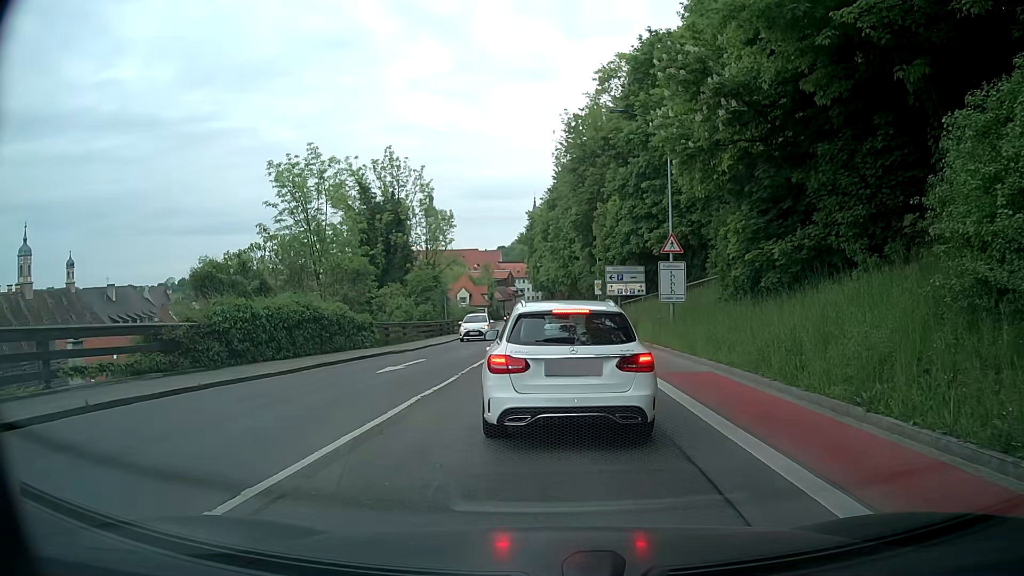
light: Day
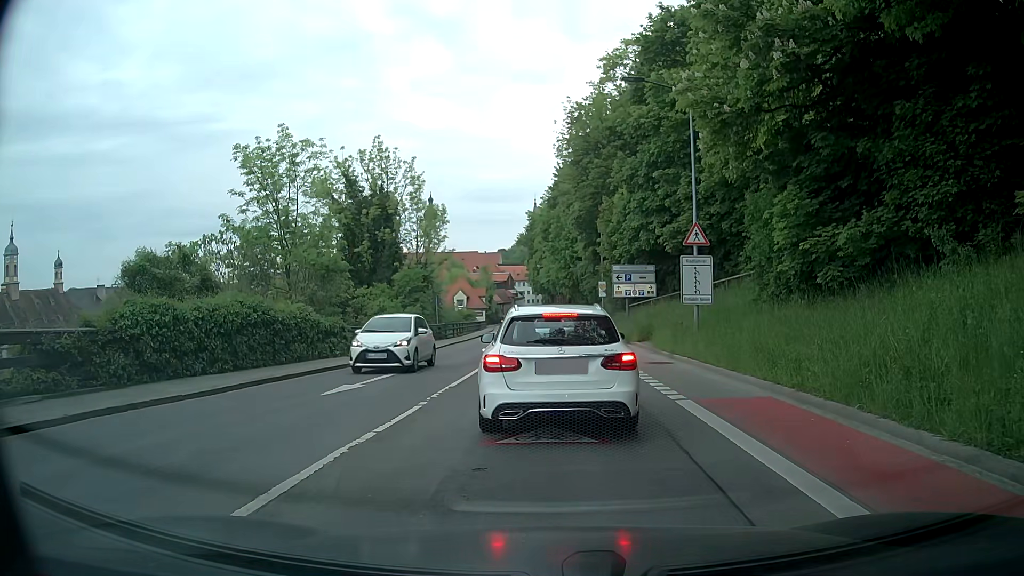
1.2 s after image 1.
(-0.1, +4.0) m; -2°
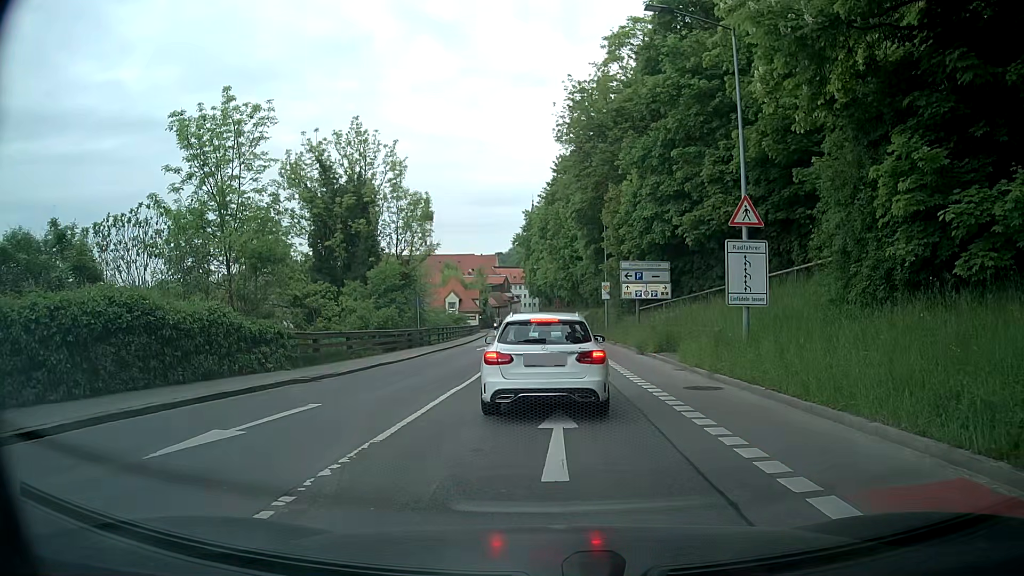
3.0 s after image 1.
(+0.1, +5.8) m; 0°
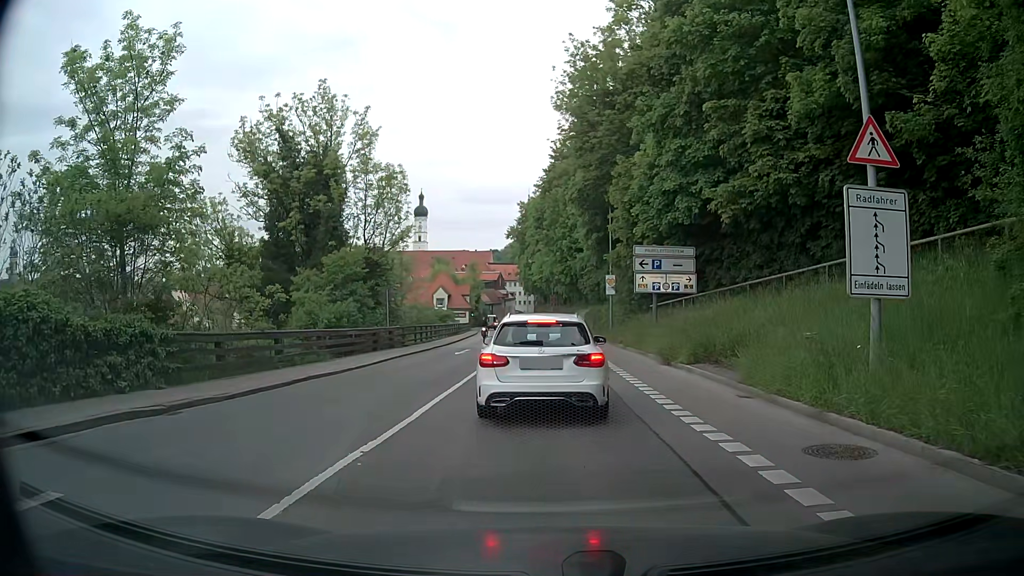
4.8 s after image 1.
(+0.1, +6.8) m; +2°
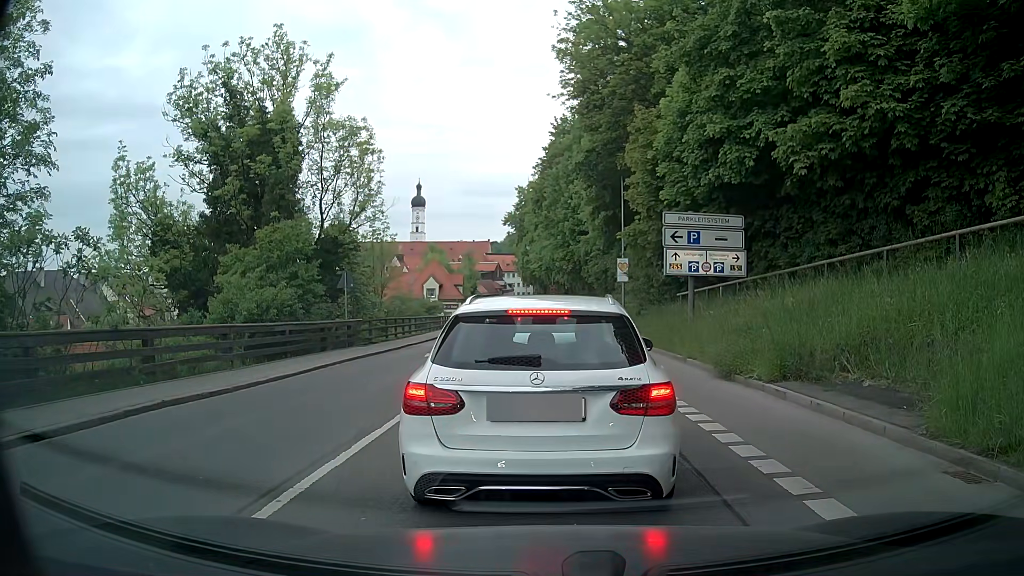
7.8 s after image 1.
(0.0, +6.6) m; +1°
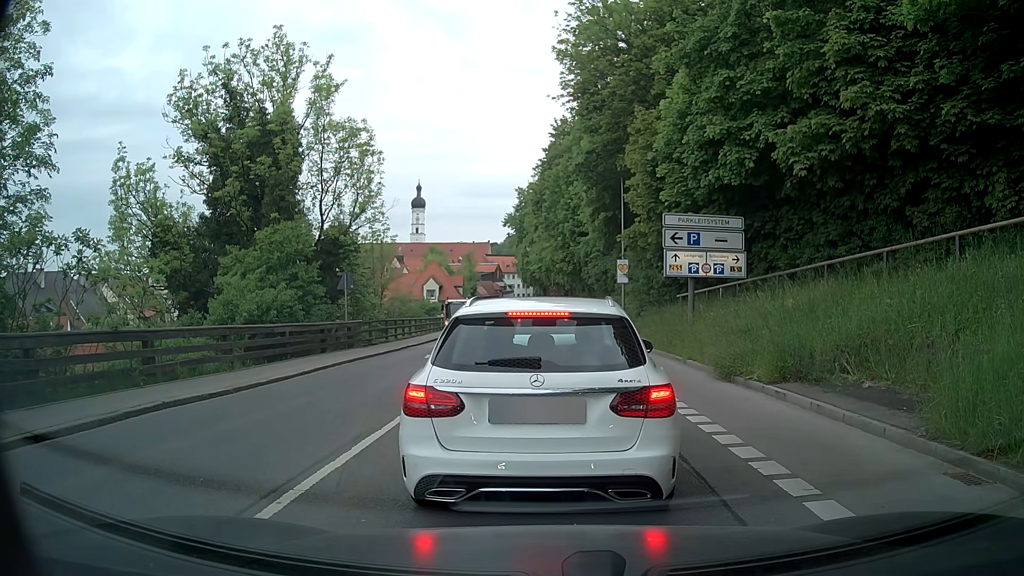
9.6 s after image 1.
(0.0, +0.1) m; 0°
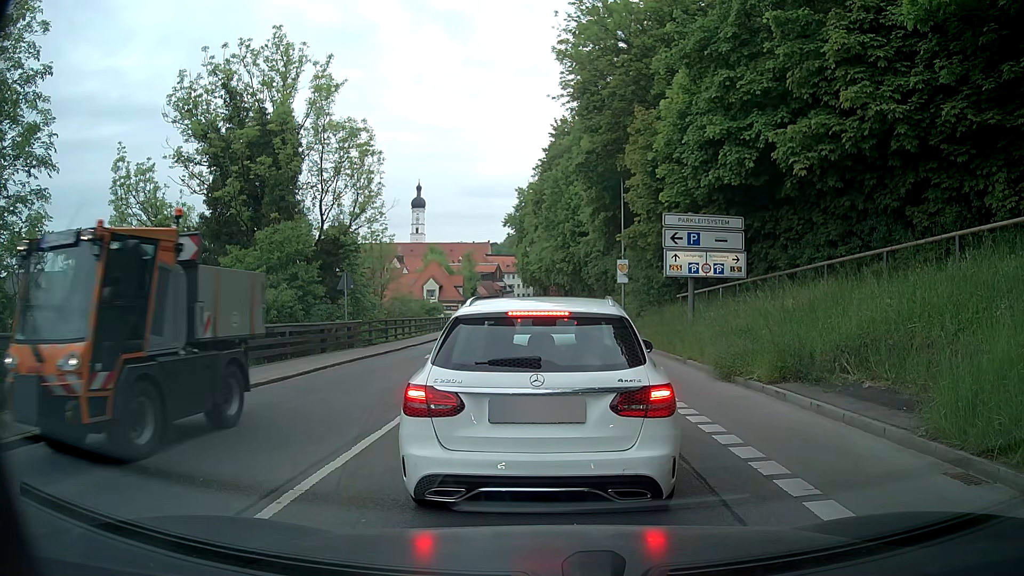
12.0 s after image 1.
(0.0, 0.0) m; 0°
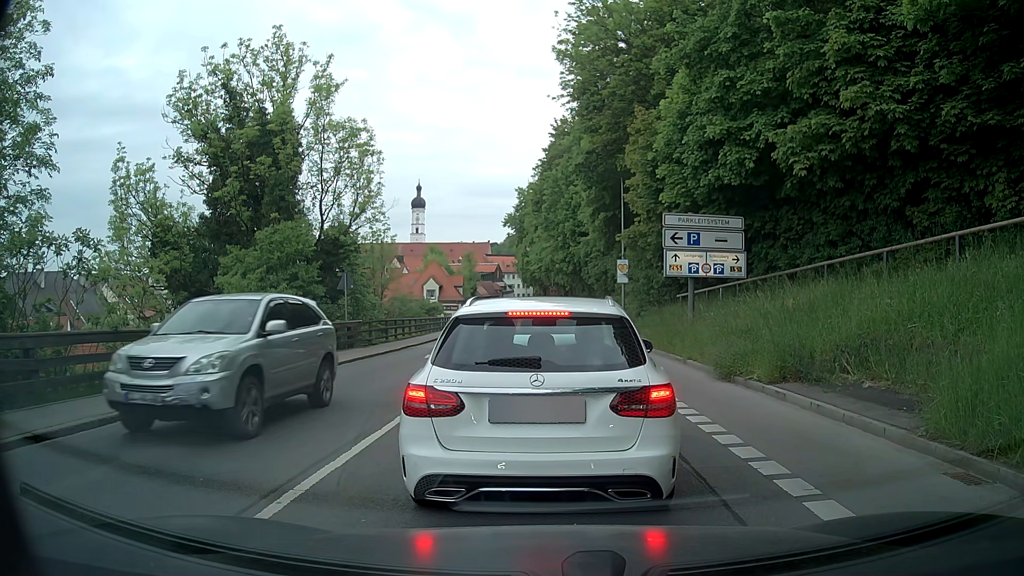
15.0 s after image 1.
(0.0, 0.0) m; 0°
